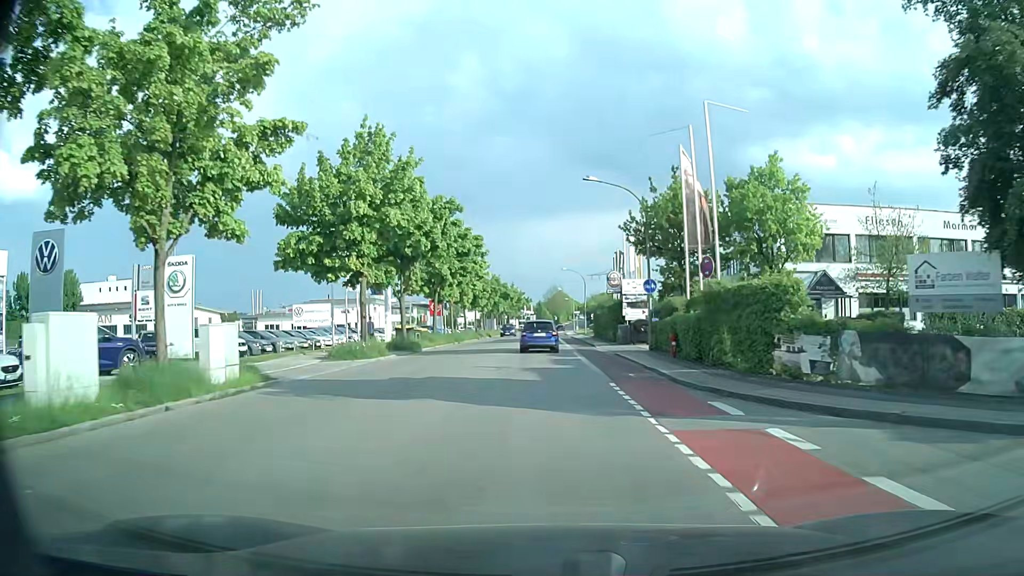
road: tertiary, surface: asphalt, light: Day
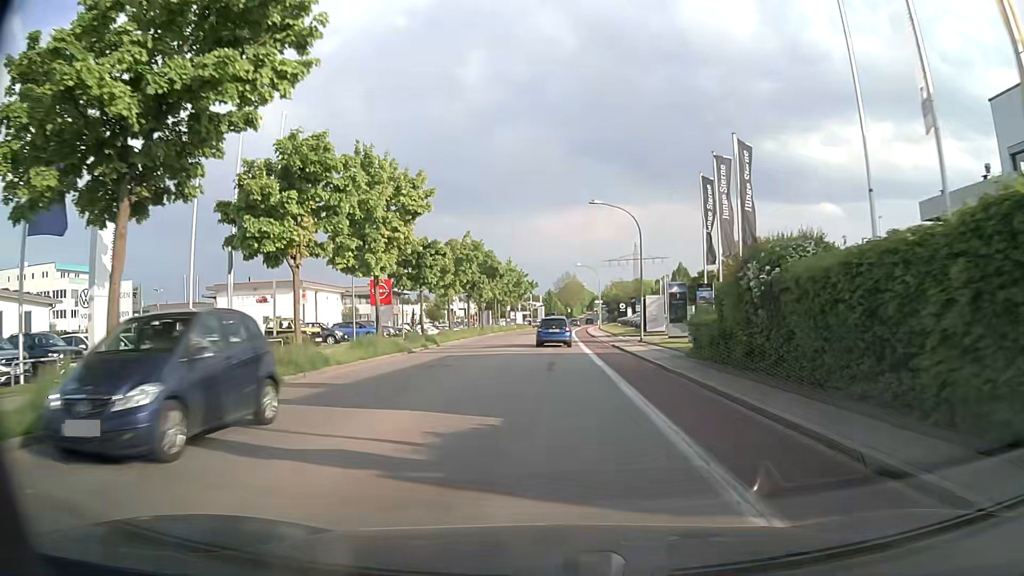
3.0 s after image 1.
(-0.2, +38.2) m; -1°
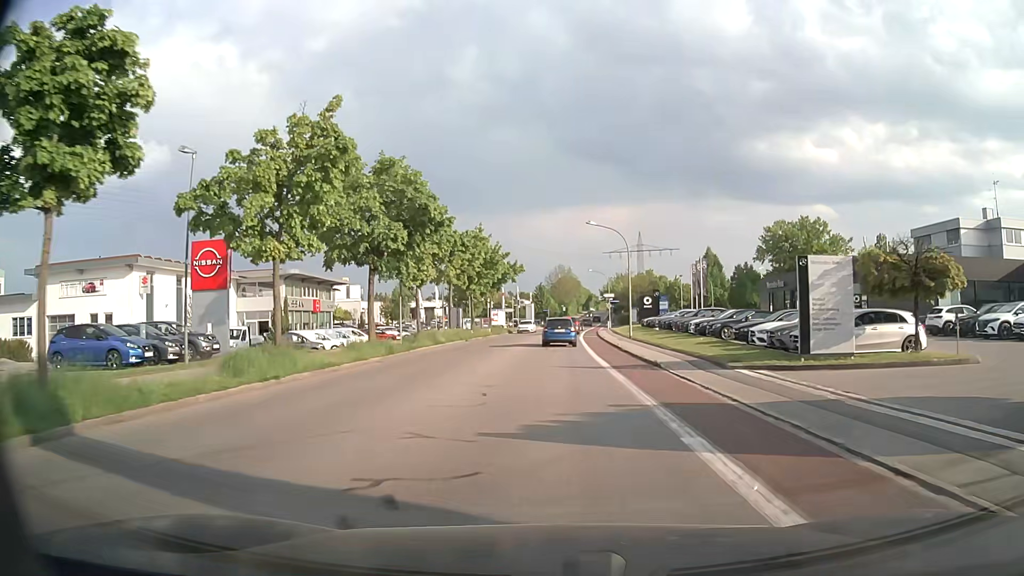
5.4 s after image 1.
(+0.1, +31.8) m; +1°
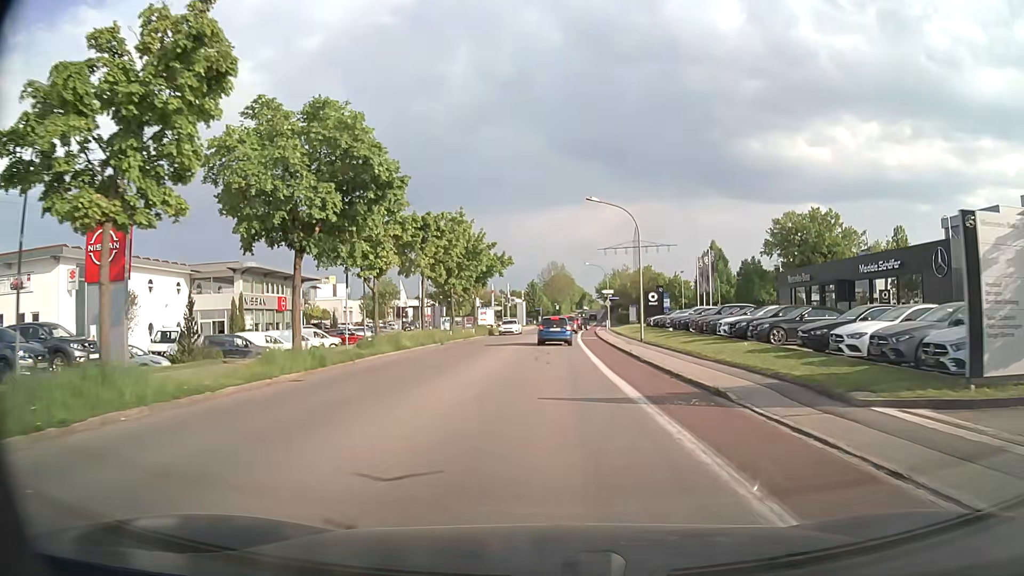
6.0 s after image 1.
(+0.1, +8.0) m; 0°
